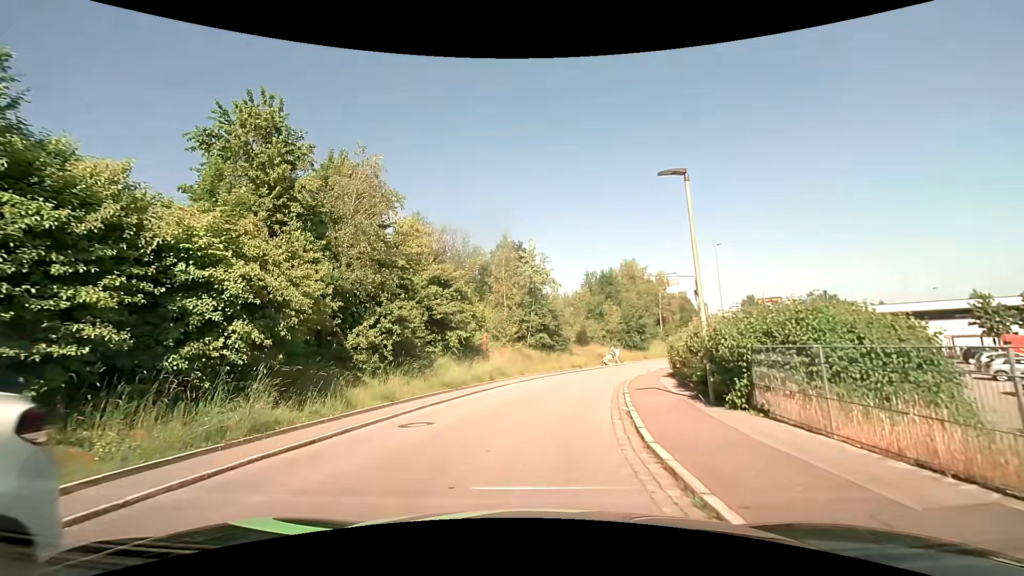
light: Day
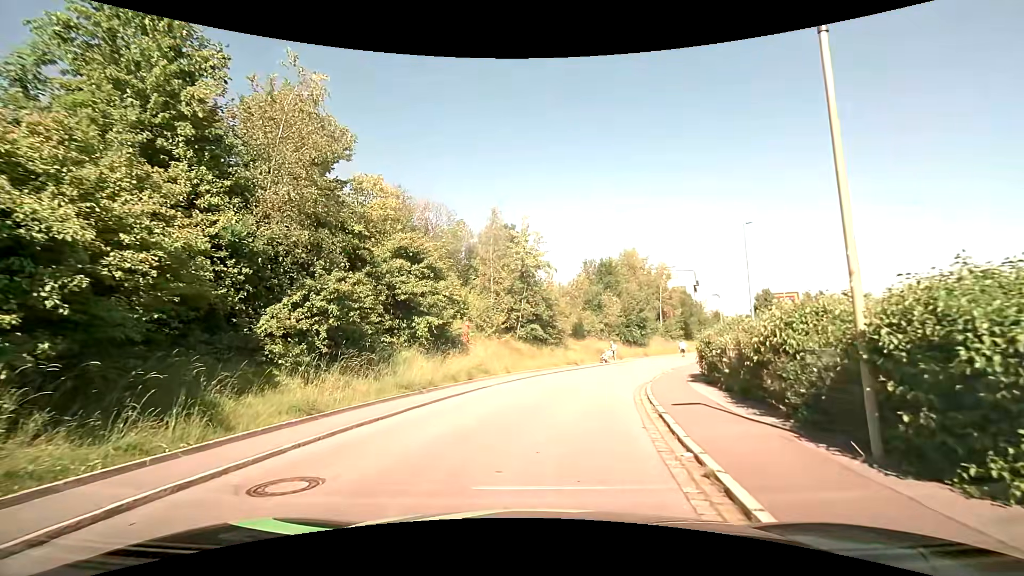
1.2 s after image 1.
(0.0, +5.3) m; +2°
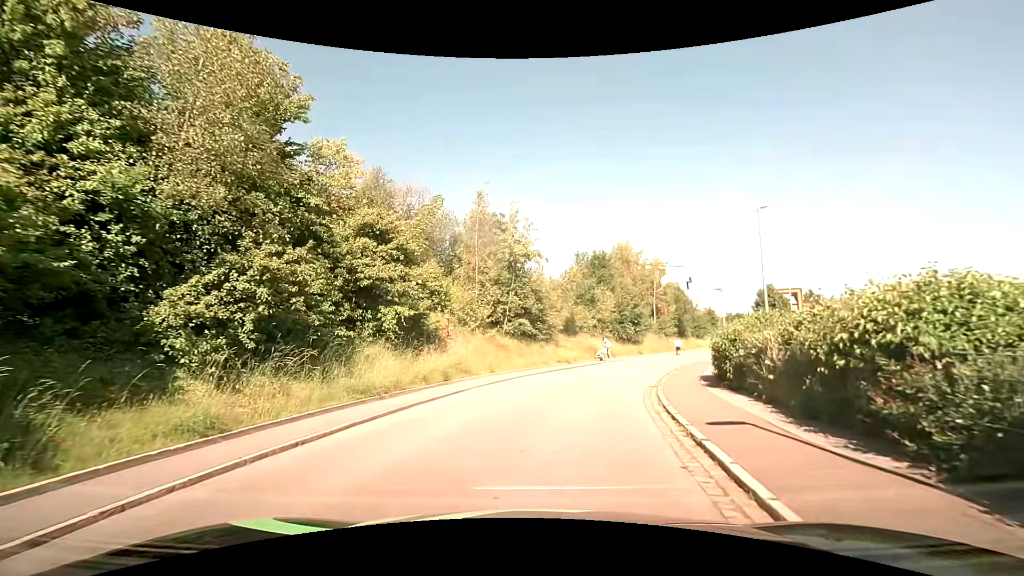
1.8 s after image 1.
(0.0, +3.0) m; 0°
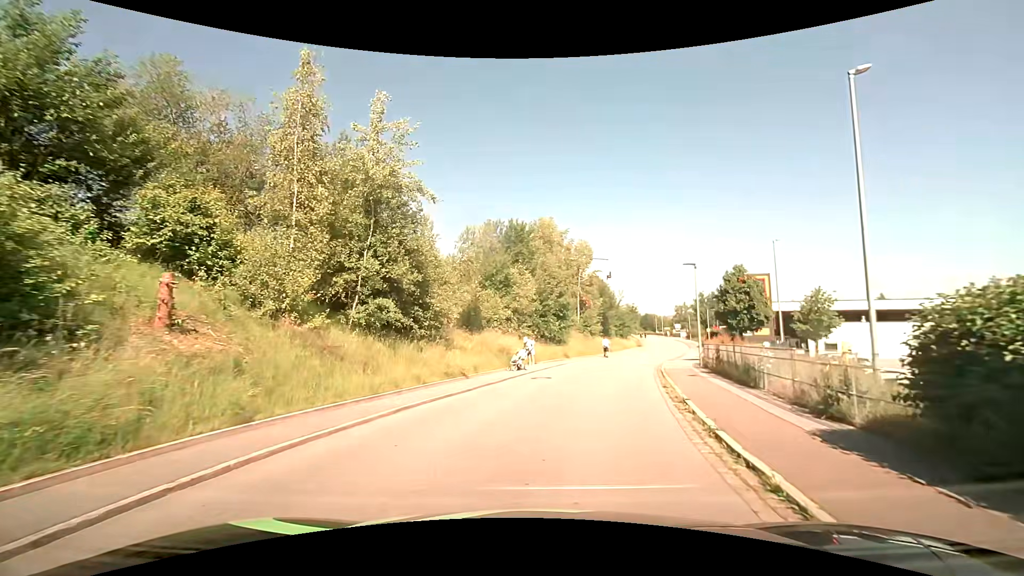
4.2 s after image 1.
(+1.2, +13.6) m; +11°
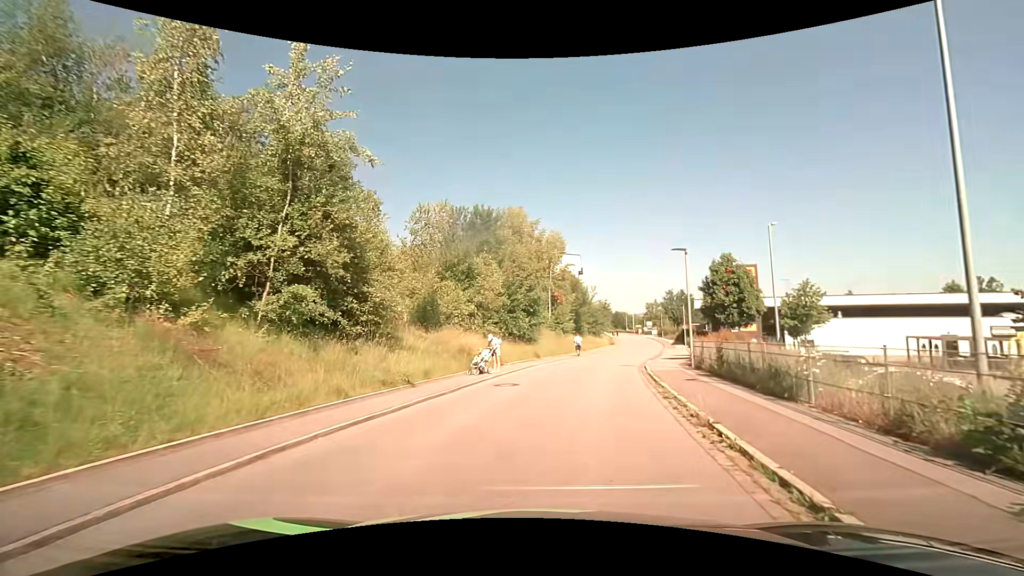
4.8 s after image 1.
(+0.1, +3.8) m; +4°
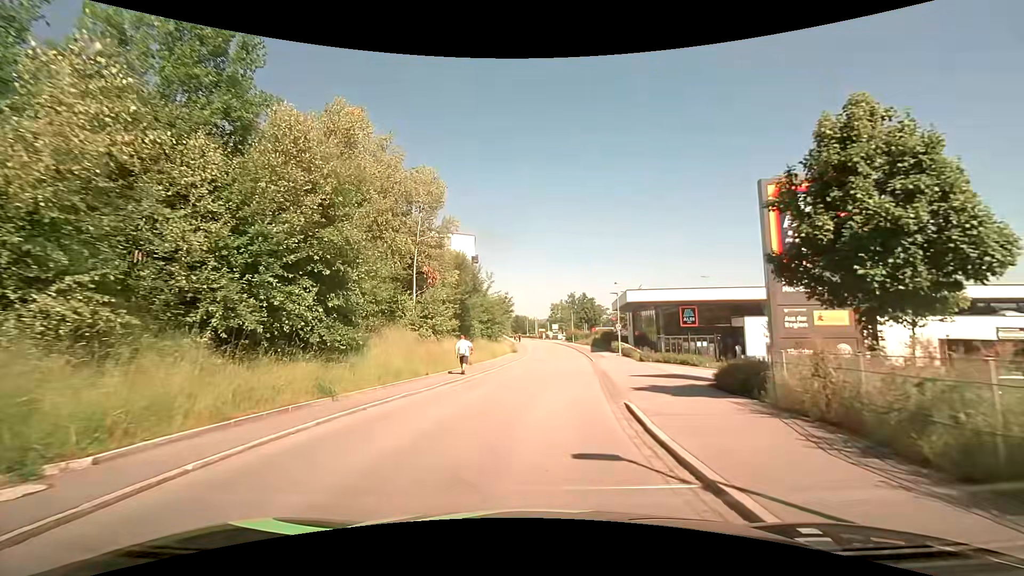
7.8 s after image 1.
(+2.4, +20.7) m; +11°
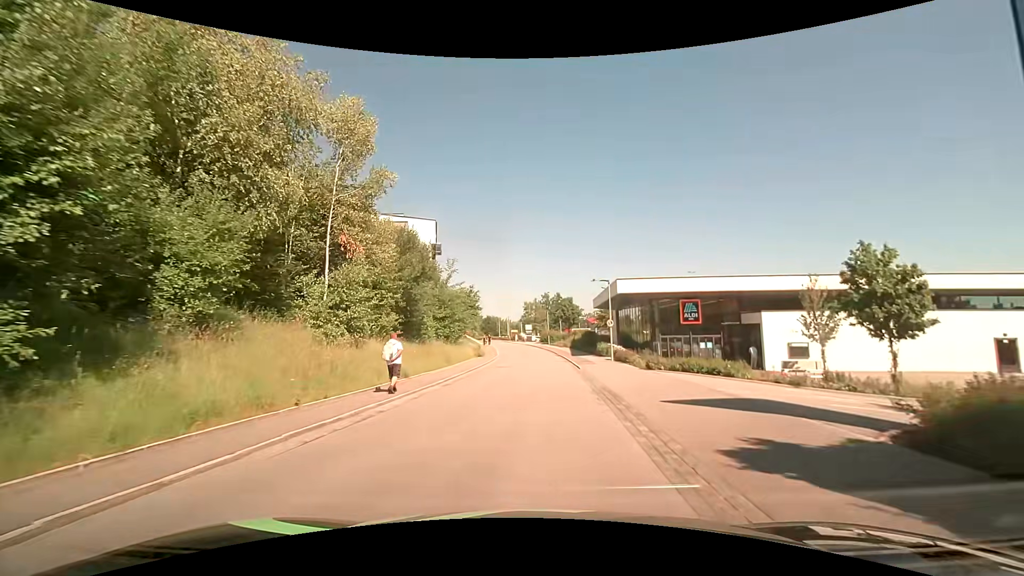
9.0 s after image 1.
(+0.2, +9.1) m; +3°
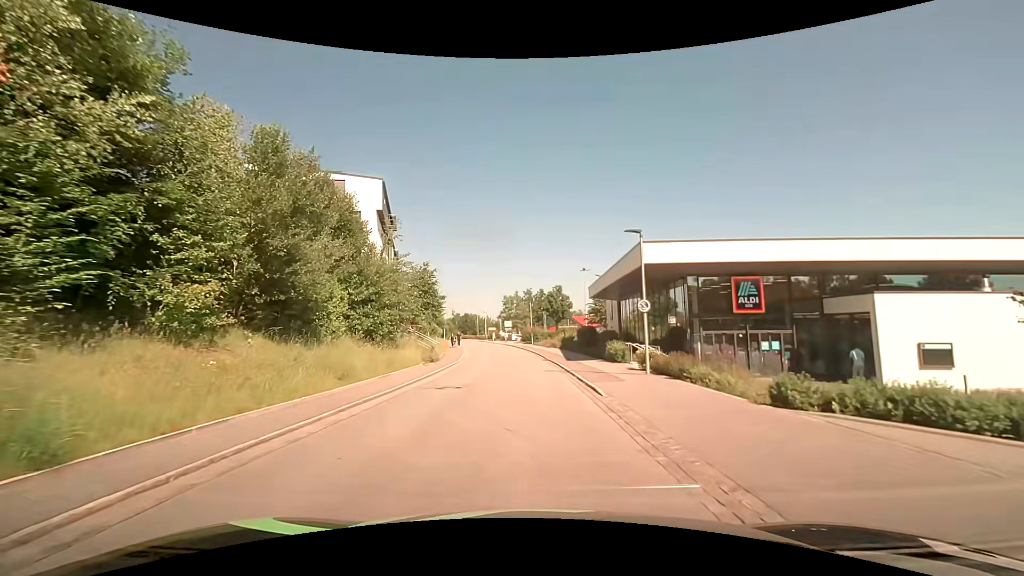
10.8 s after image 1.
(+0.3, +13.7) m; +2°
